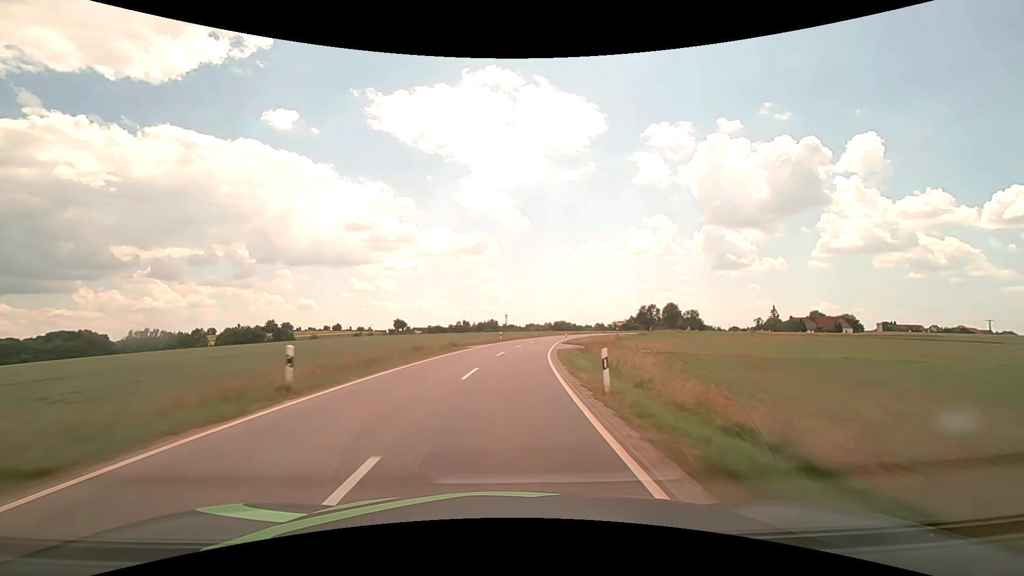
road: tertiary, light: Day
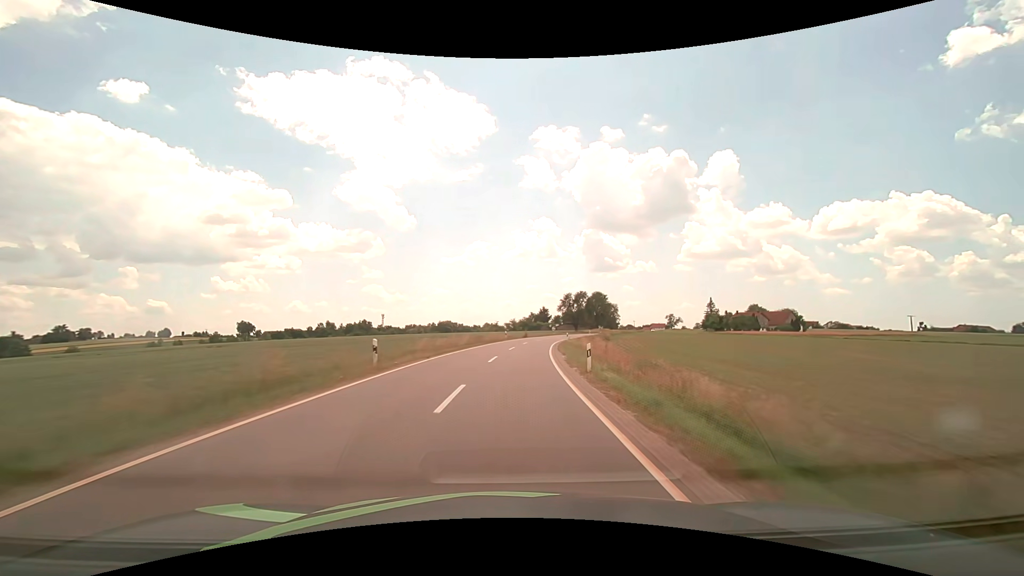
(+8.9, +77.6) m; +13°
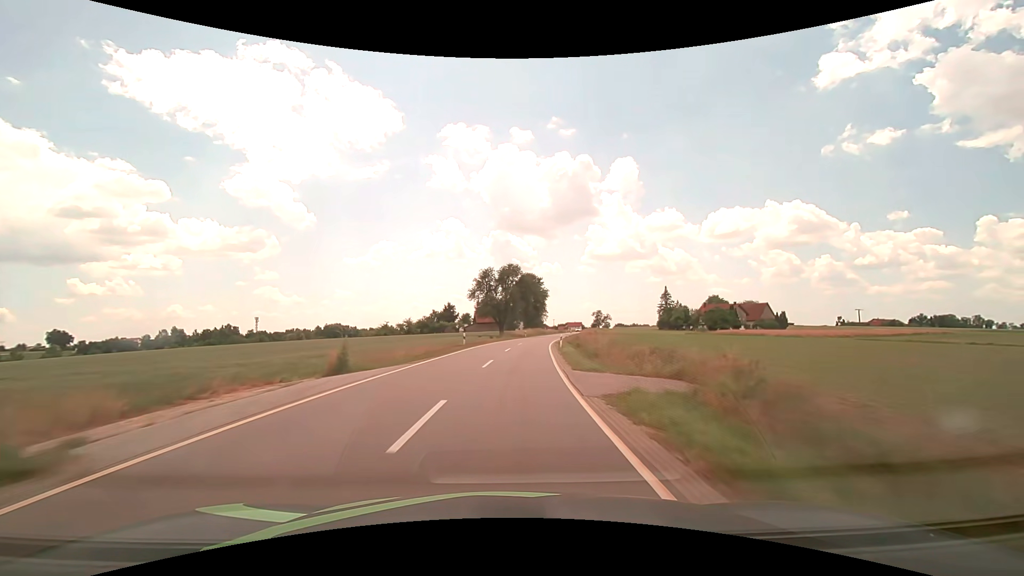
(+5.7, +62.7) m; +10°
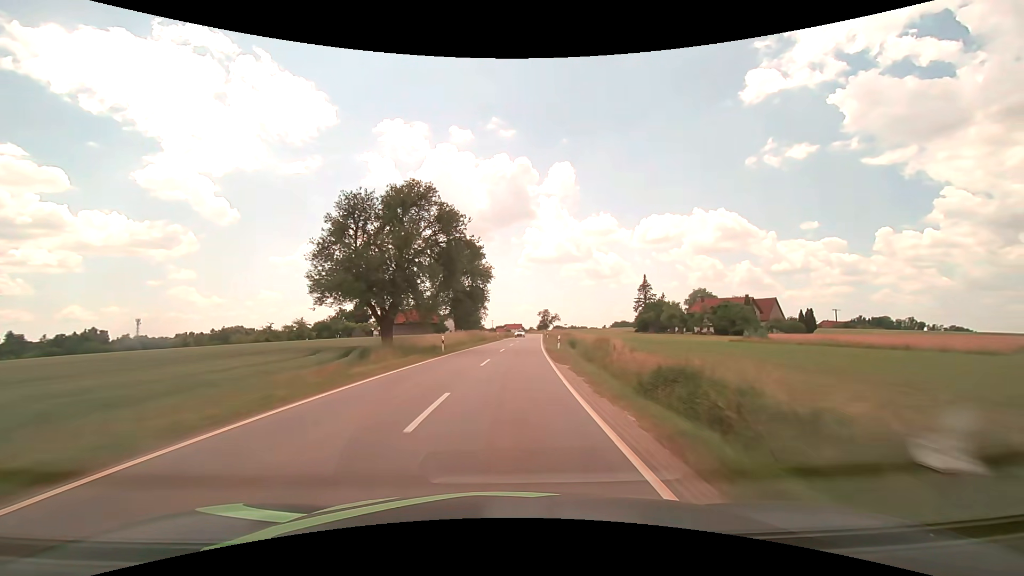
(+2.9, +47.3) m; +7°
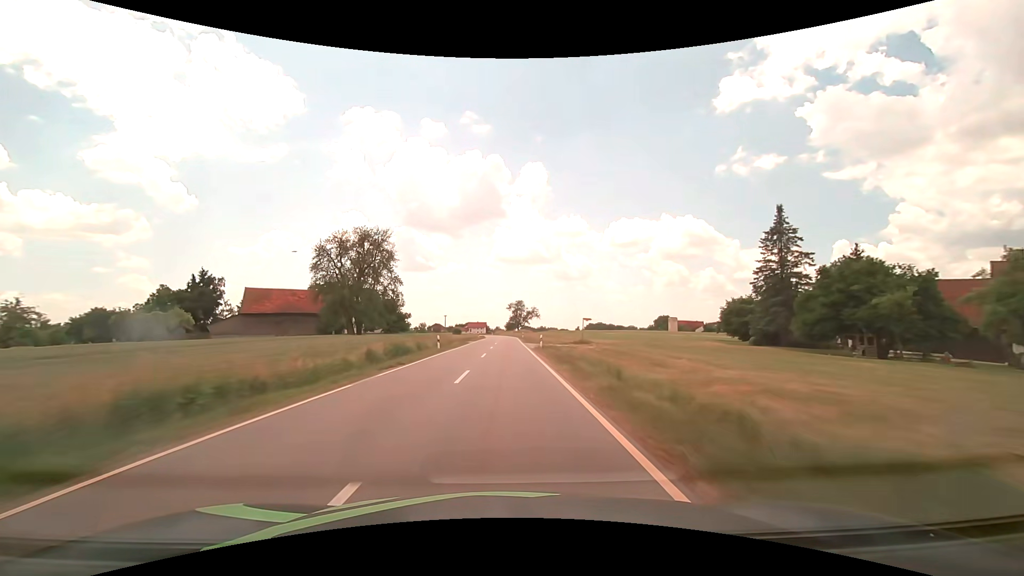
(+4.6, +78.9) m; +4°
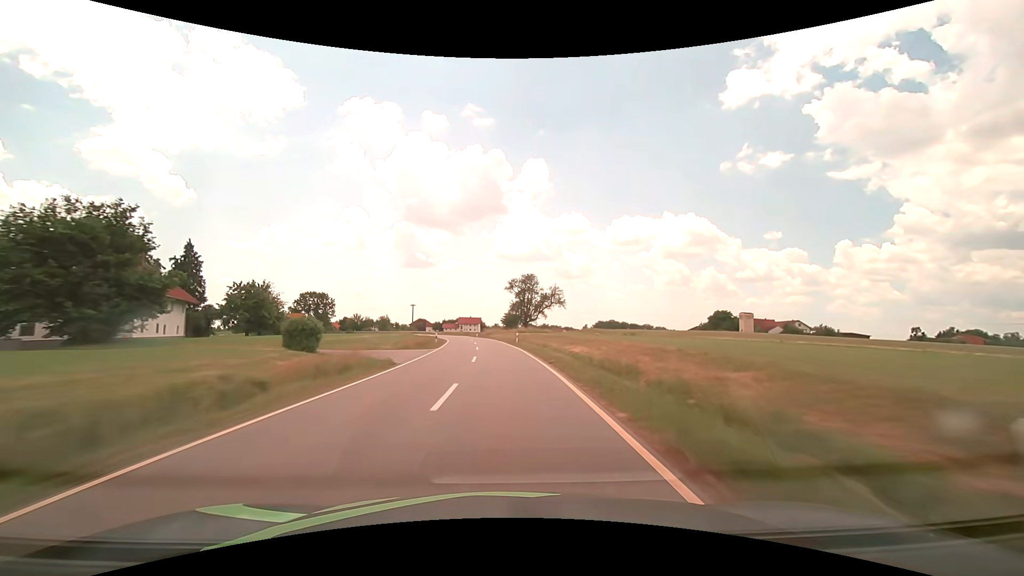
(+0.1, +77.3) m; 0°
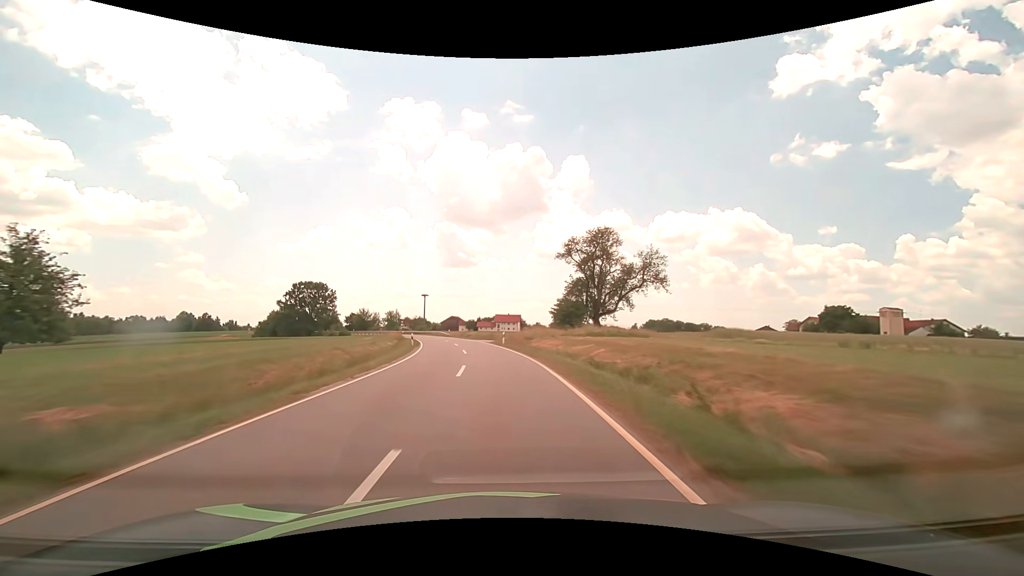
(-1.2, +43.0) m; -5°
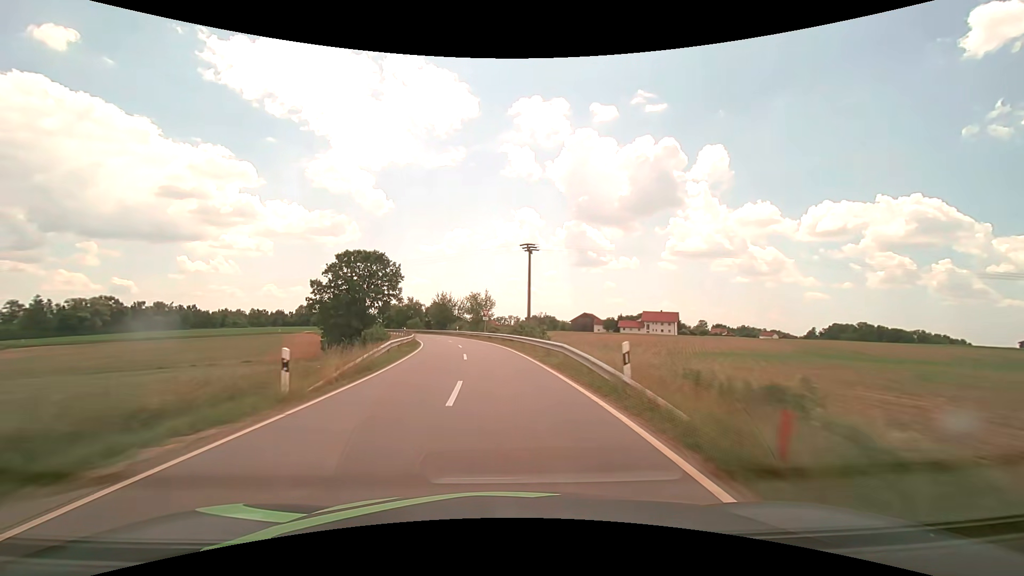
(-7.8, +65.4) m; -14°
(0, +10) (-1, +20) (-2, +30) (-3, +40) (-5, +50) (-7, +59) (-10, +69) (-12, +79) (-16, +88) (-19, +98) m
